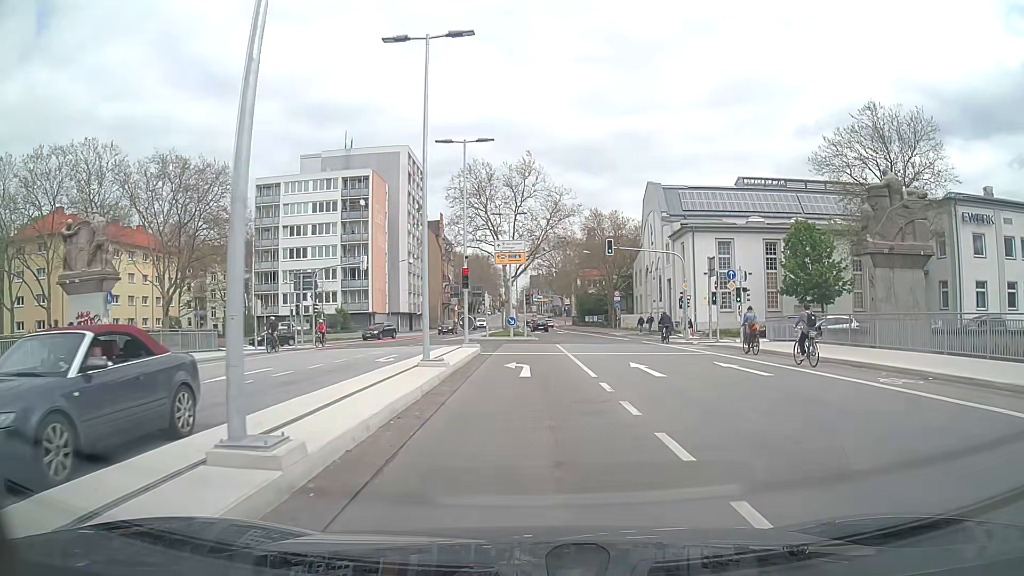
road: secondary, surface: asphalt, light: Day
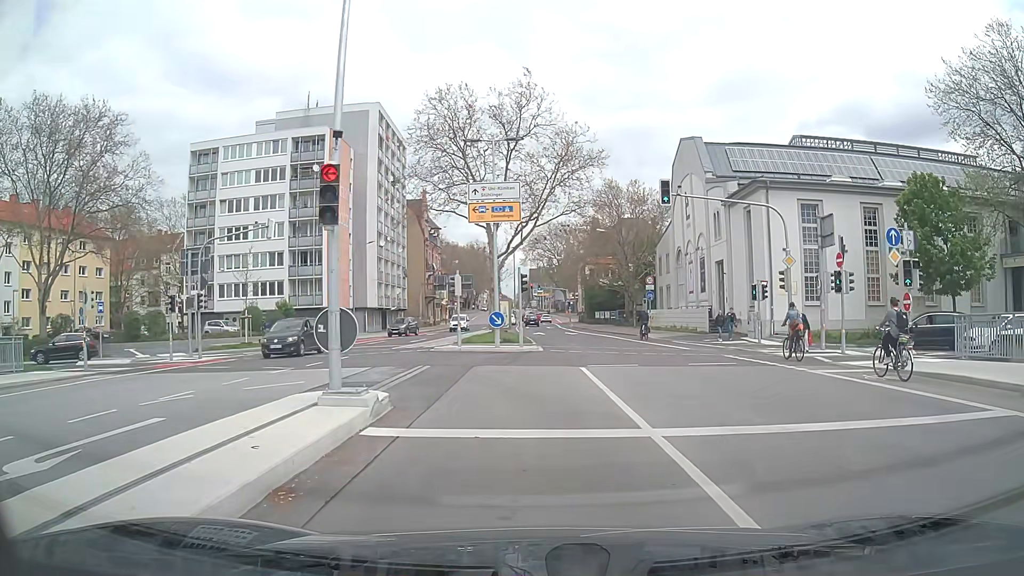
(0.0, +17.3) m; 0°
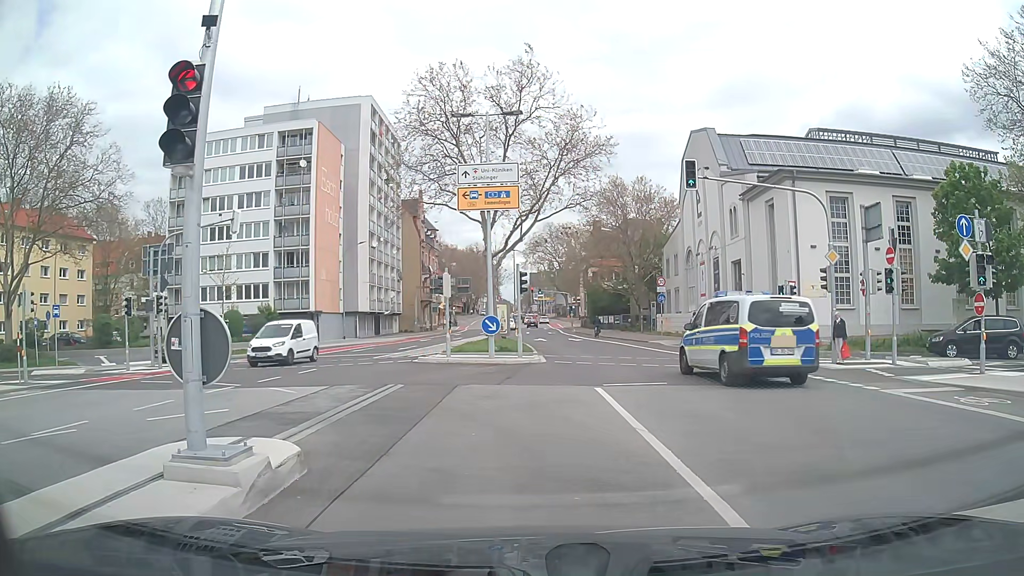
(0.0, +3.6) m; -2°
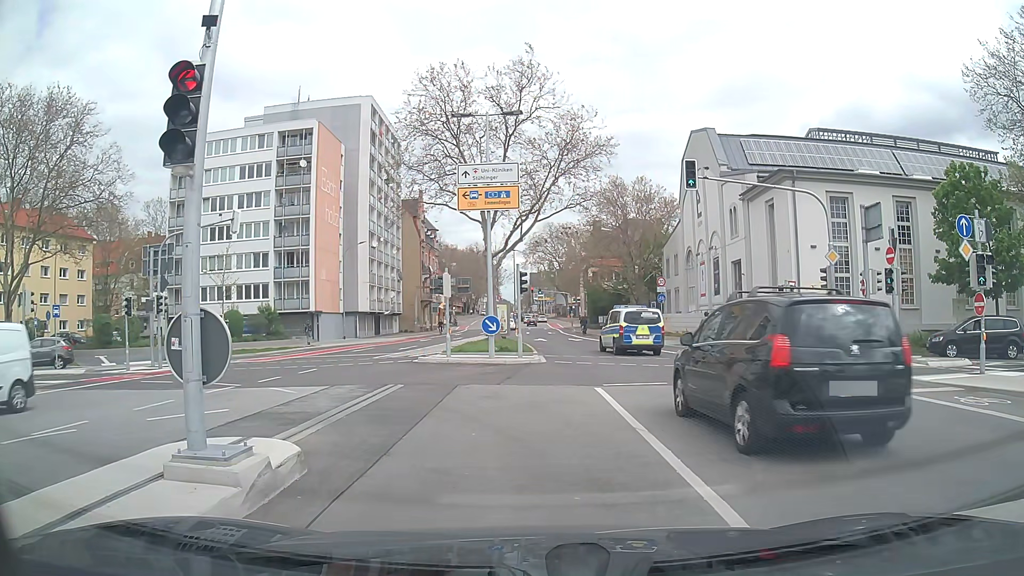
(0.0, 0.0) m; 0°
(0, +10) (-5, +18) (-14, +22) (-24, +23) (-34, +24) (-44, +24) (-54, +25) (-64, +25) (-74, +26) (-84, +26) m
